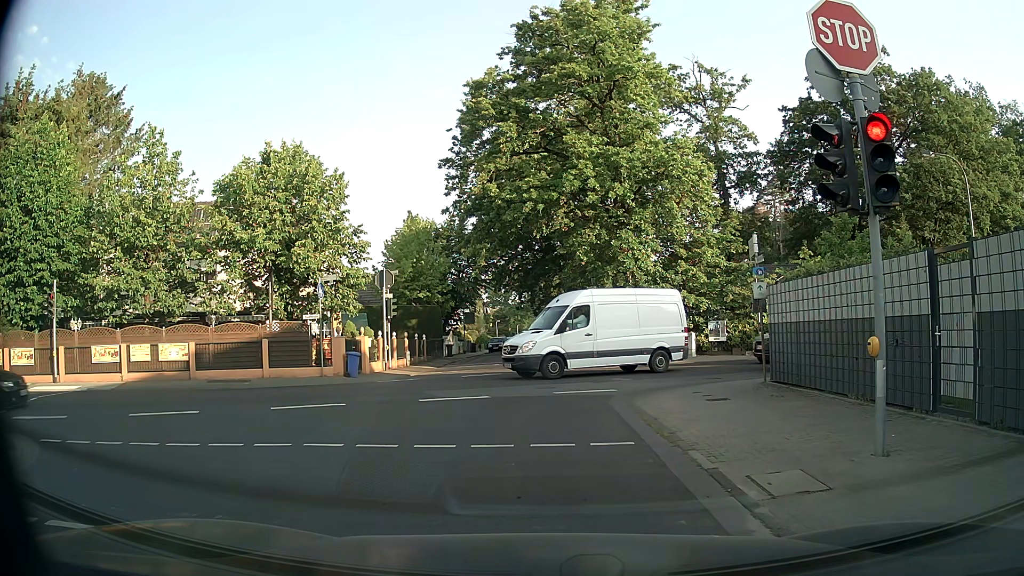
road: residential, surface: asphalt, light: Day
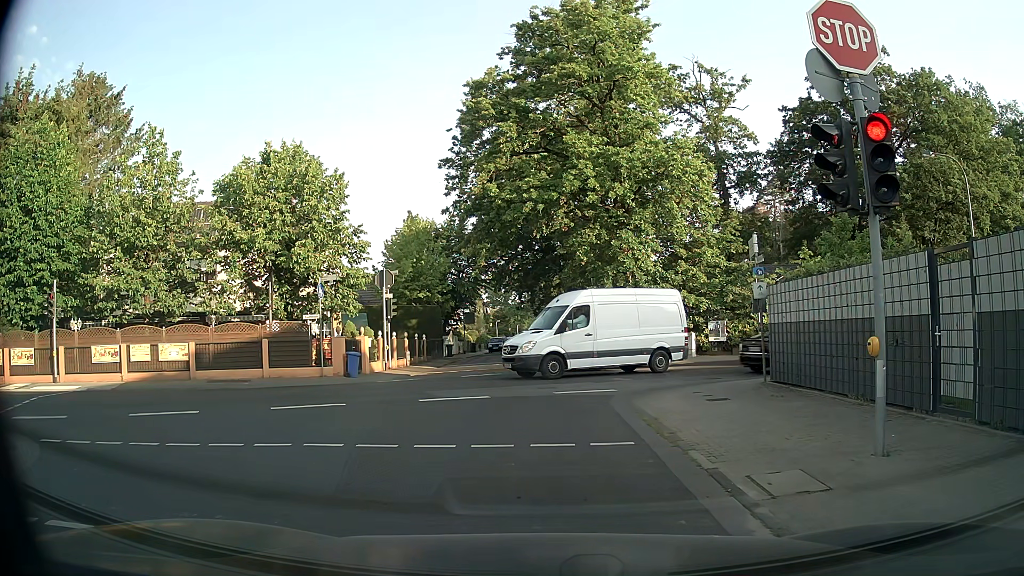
(0.0, 0.0) m; 0°
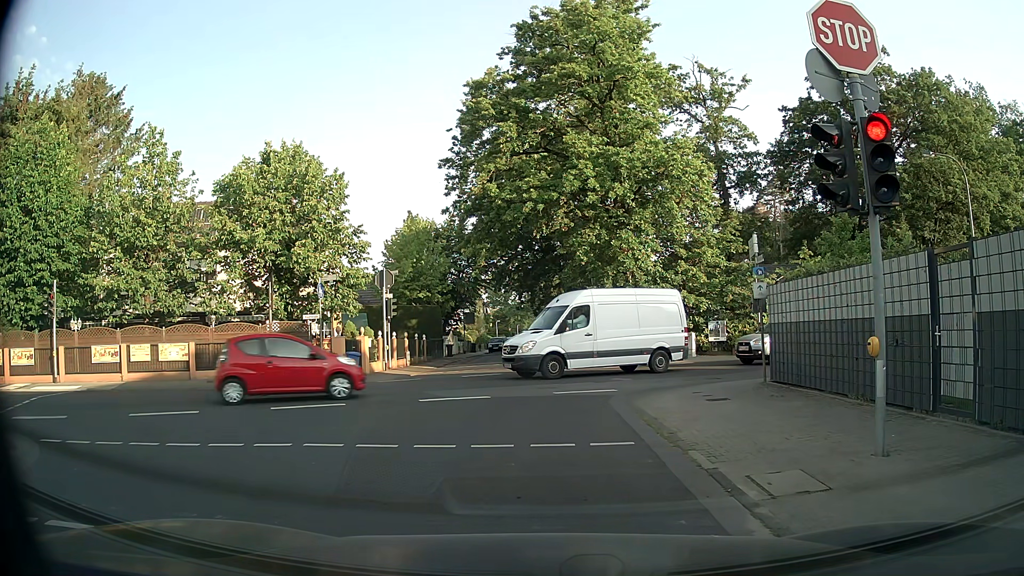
(0.0, 0.0) m; 0°
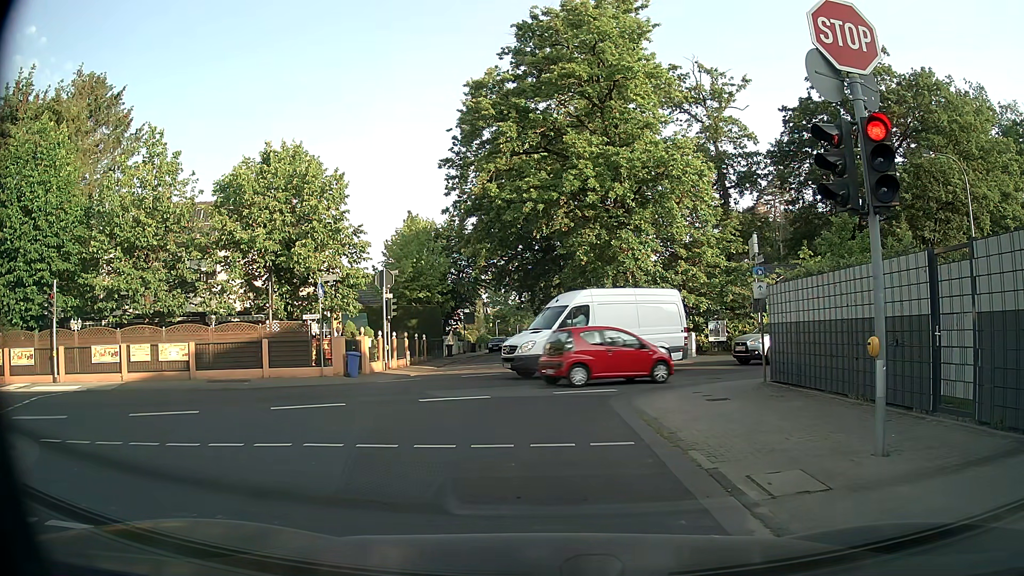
(0.0, 0.0) m; 0°
